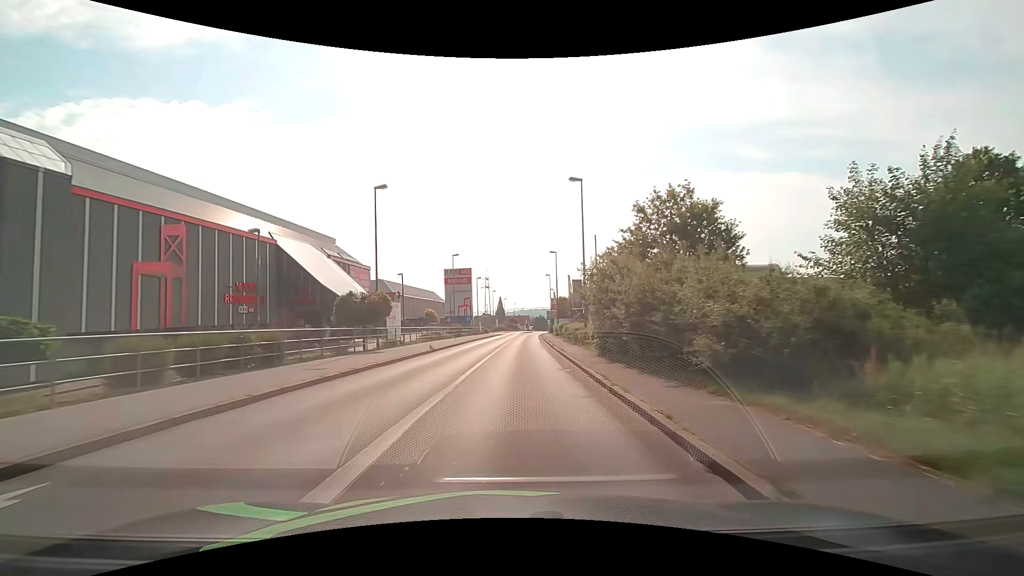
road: tertiary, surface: asphalt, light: Day
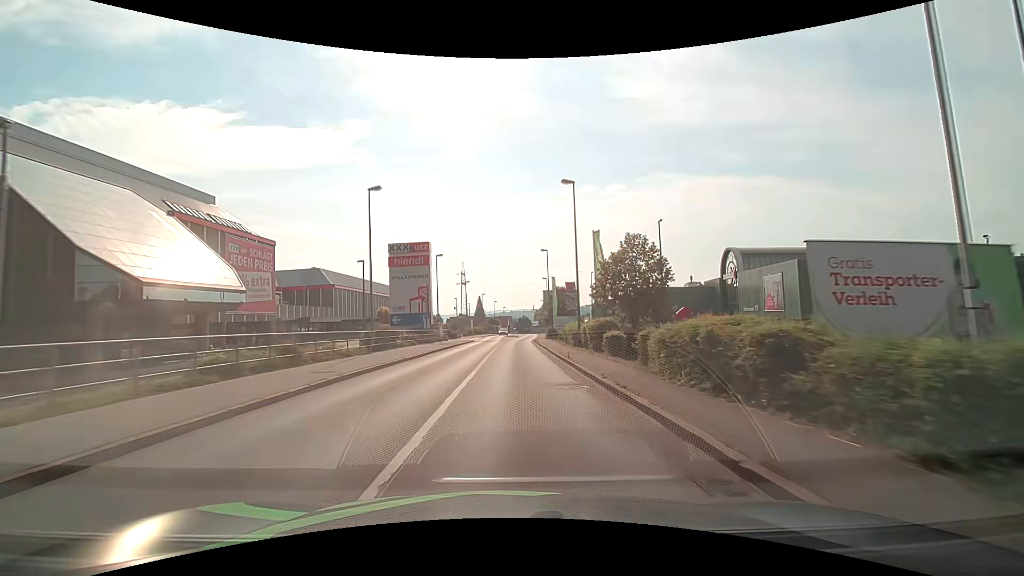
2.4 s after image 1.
(+0.6, +29.9) m; +2°
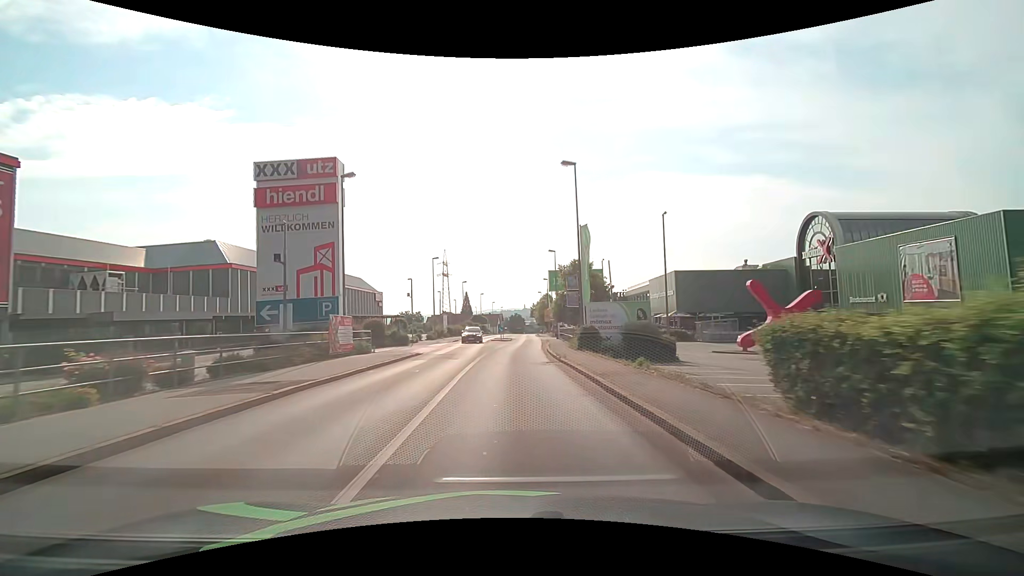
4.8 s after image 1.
(+0.4, +30.3) m; +1°
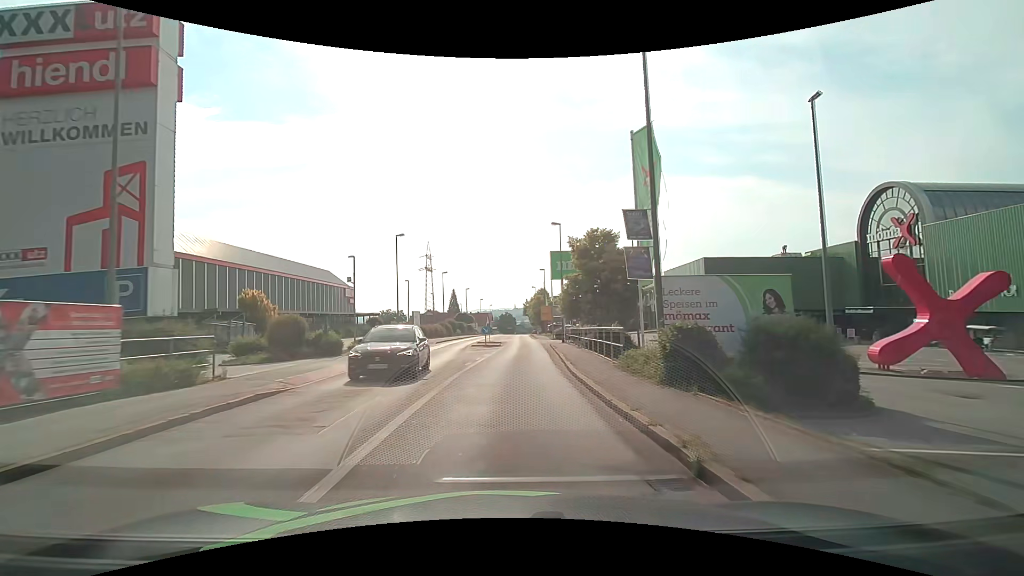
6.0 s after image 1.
(+0.1, +15.2) m; +1°
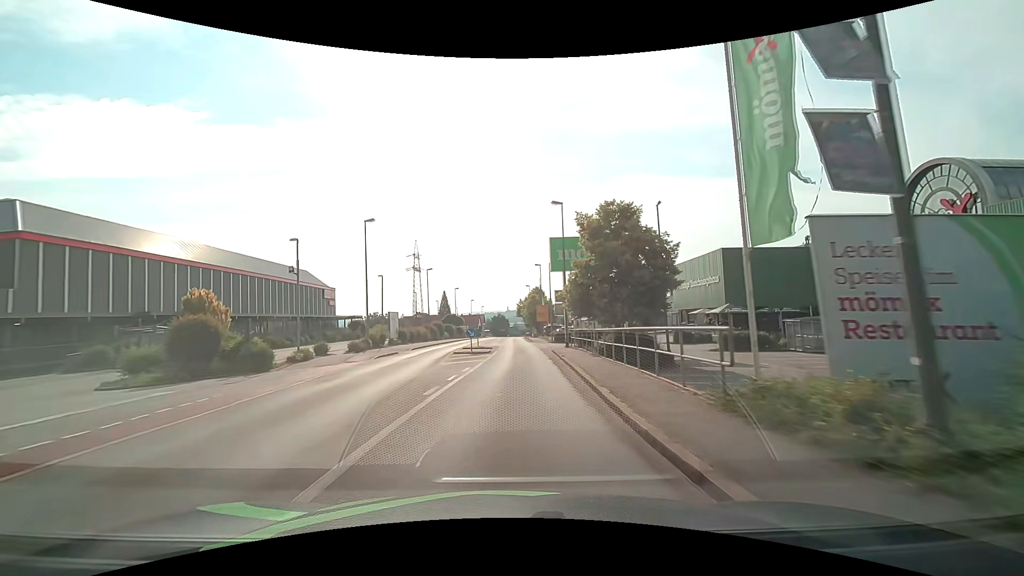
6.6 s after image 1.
(+0.1, +7.6) m; +1°
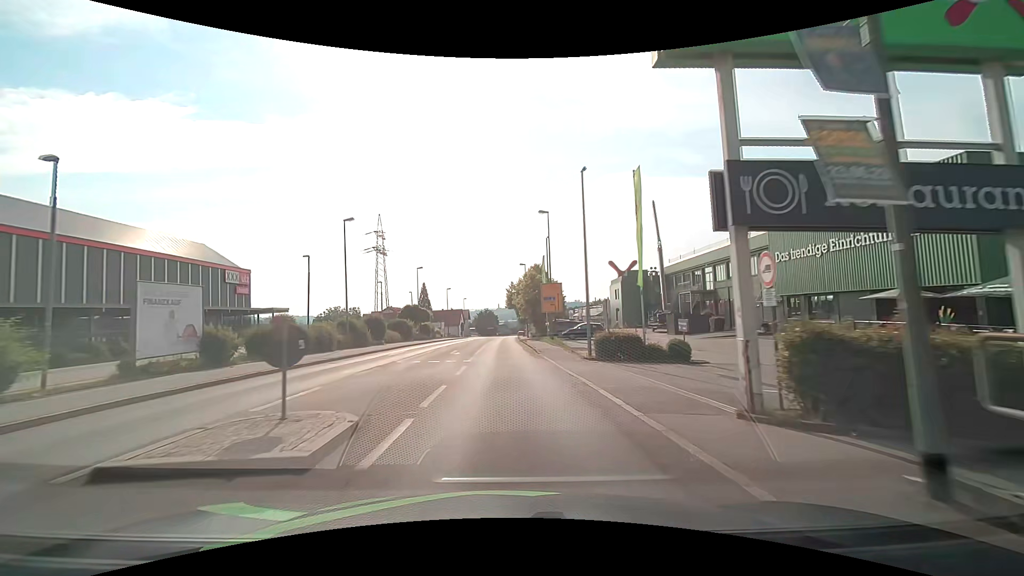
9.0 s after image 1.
(+0.6, +30.5) m; +1°
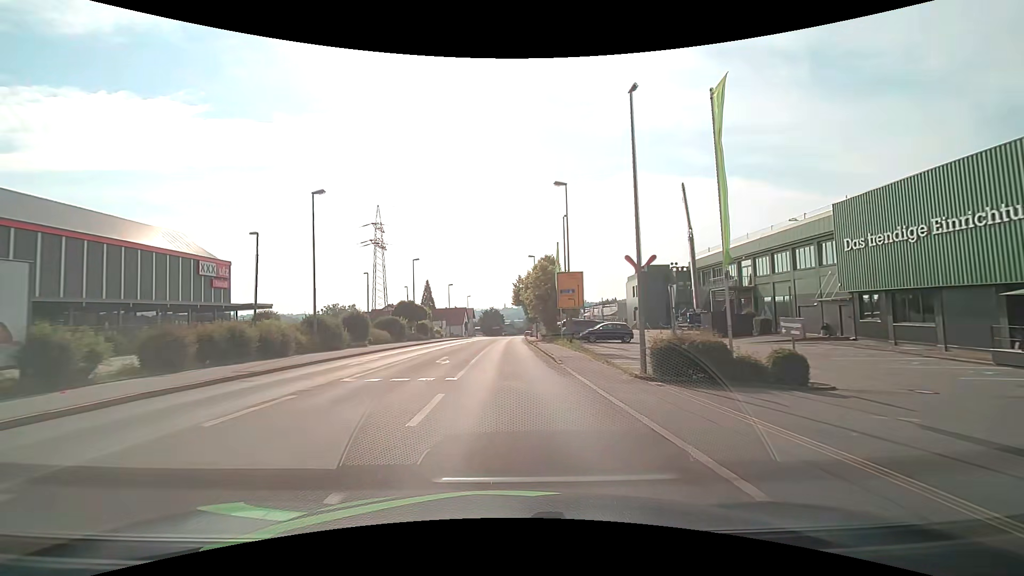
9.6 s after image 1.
(0.0, +7.6) m; -1°
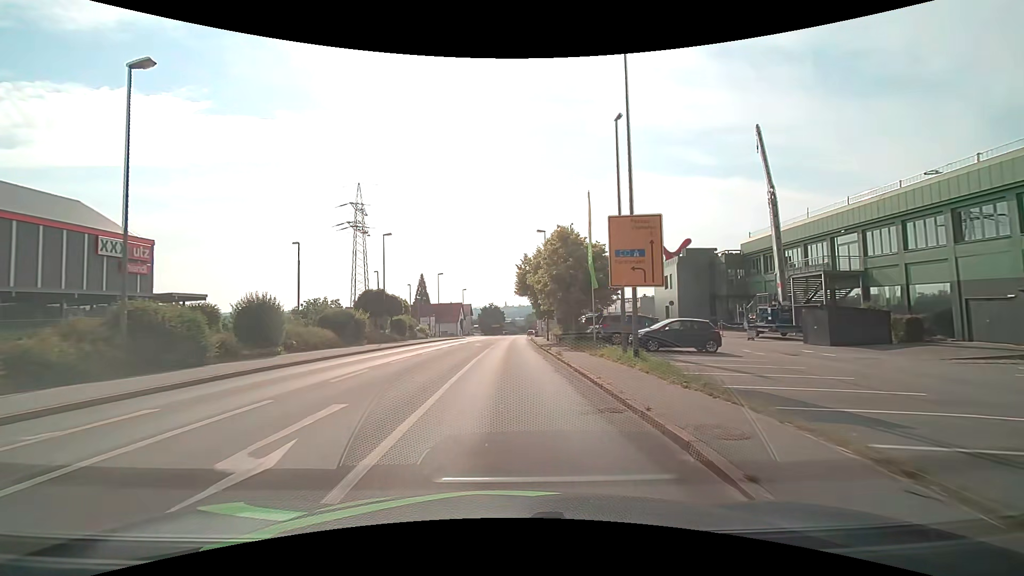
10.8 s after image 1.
(0.0, +15.2) m; 0°
(0, +10) (0, +20) (0, +30) (0, +40) (0, +50) (+1, +60) (+1, +70) (+1, +80) (+2, +90) (+2, +100) m
